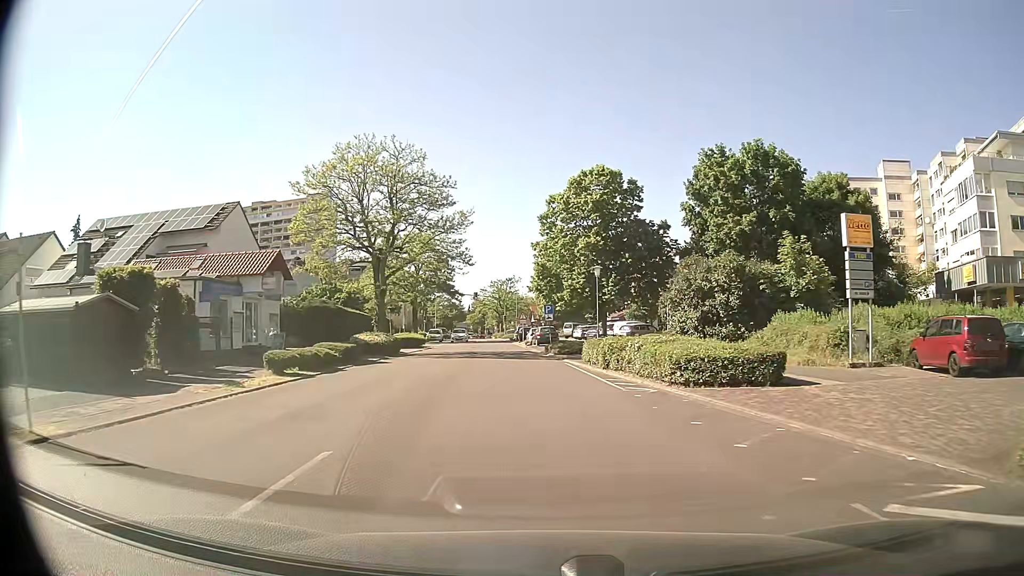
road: tertiary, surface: asphalt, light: Day
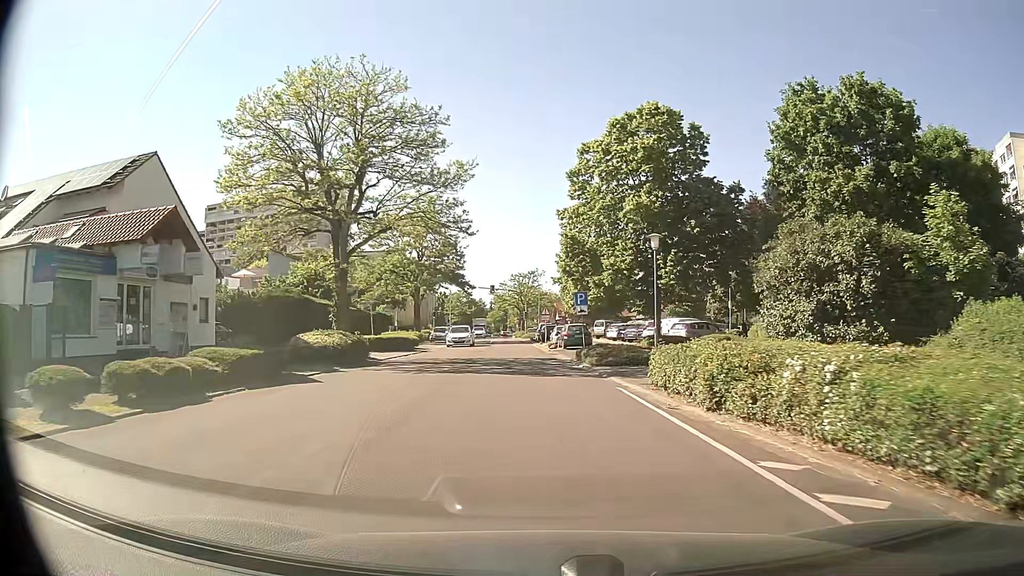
(-0.2, +12.2) m; -2°
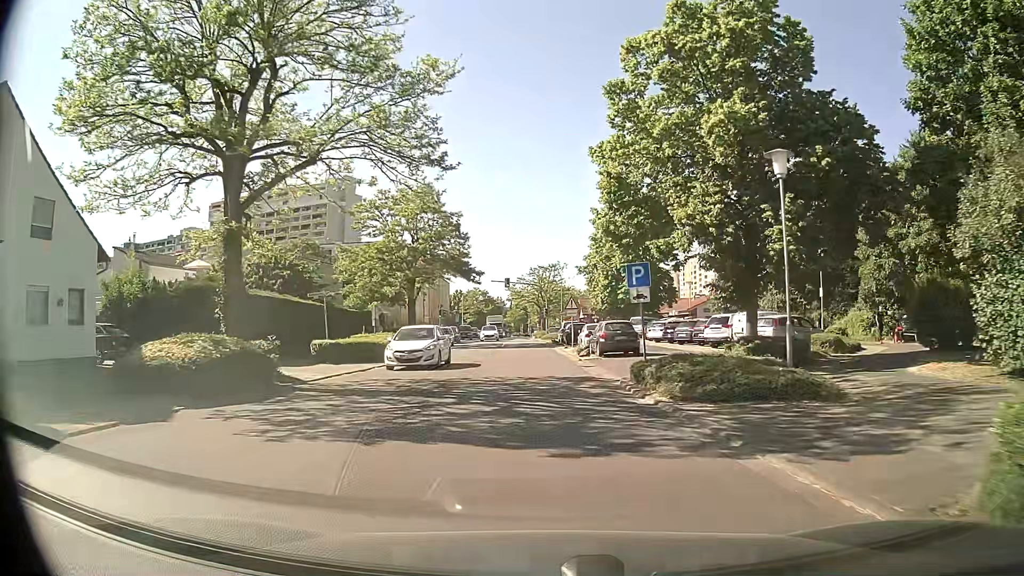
(-0.2, +11.9) m; -2°
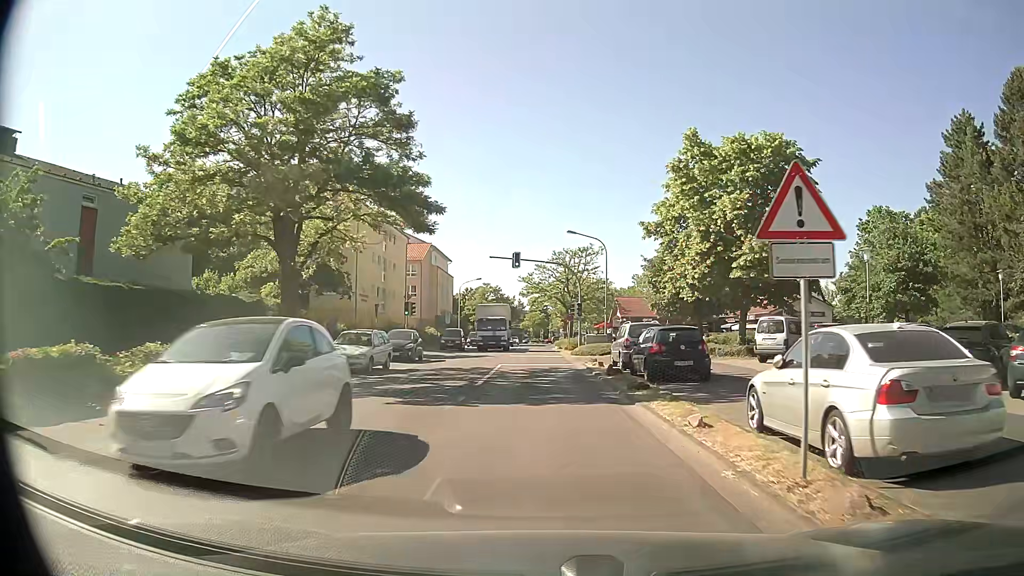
(-0.6, +28.6) m; -3°
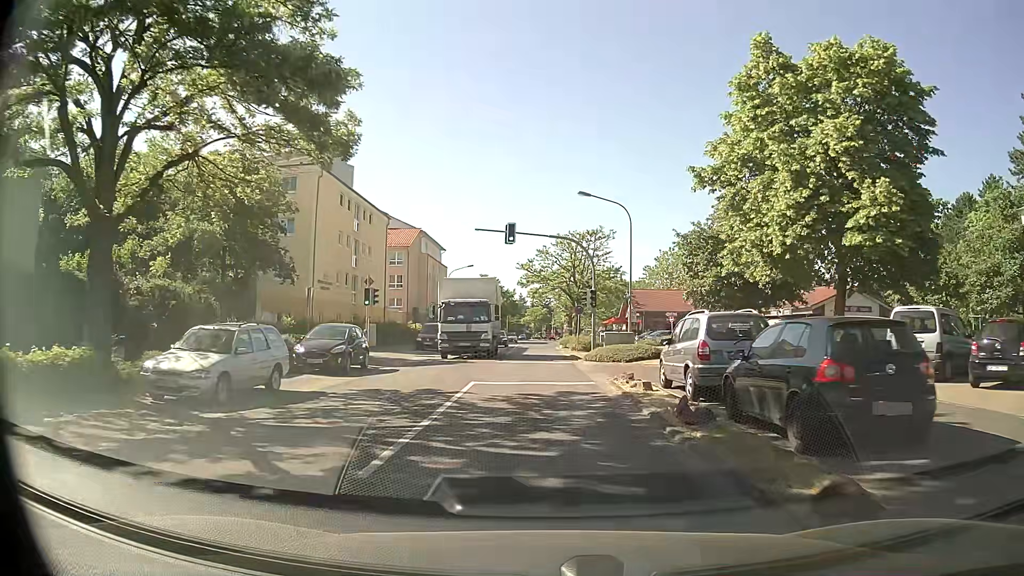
(+0.2, +10.9) m; +1°
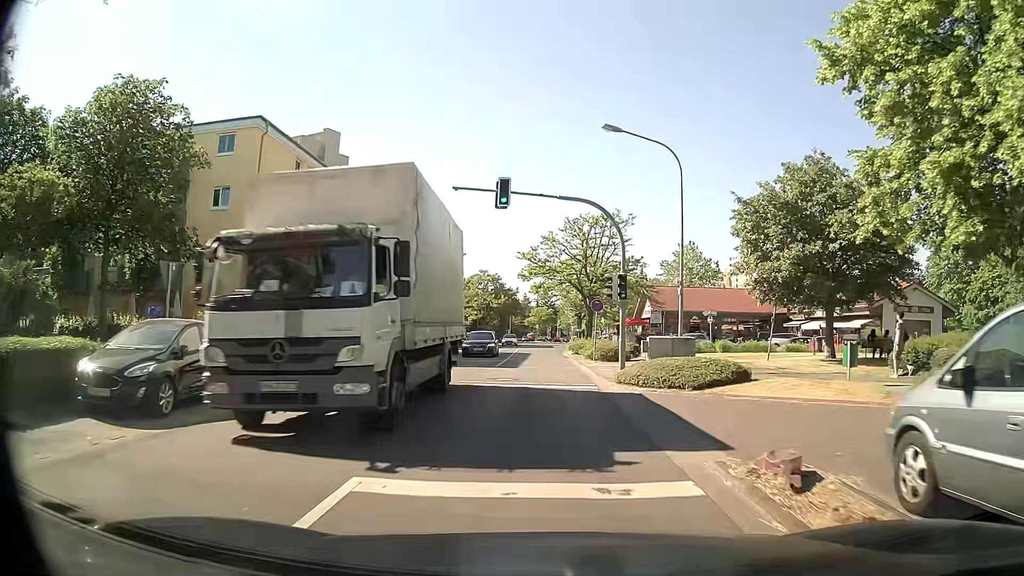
(0.0, +10.7) m; +1°
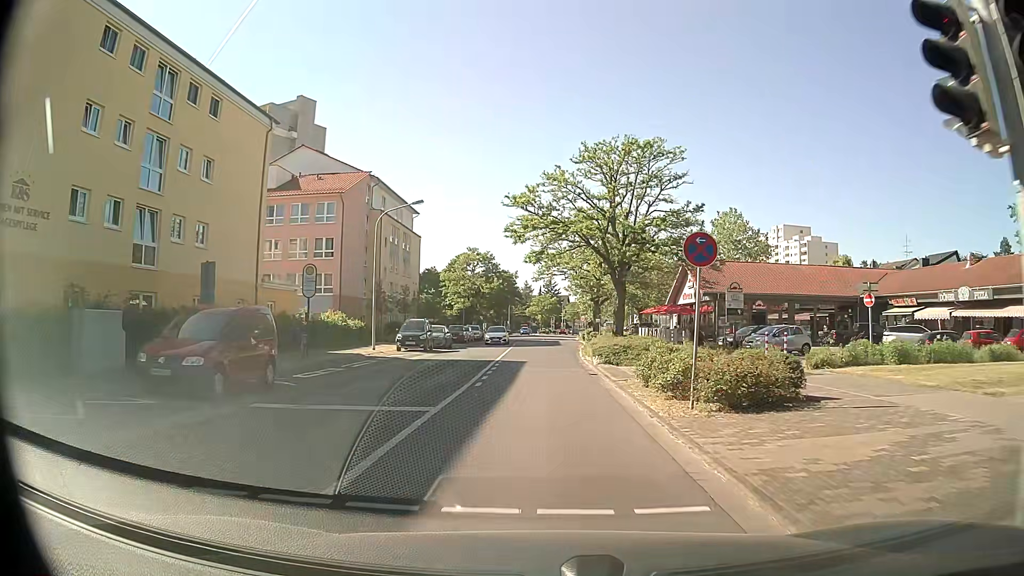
(-0.2, +20.6) m; -1°
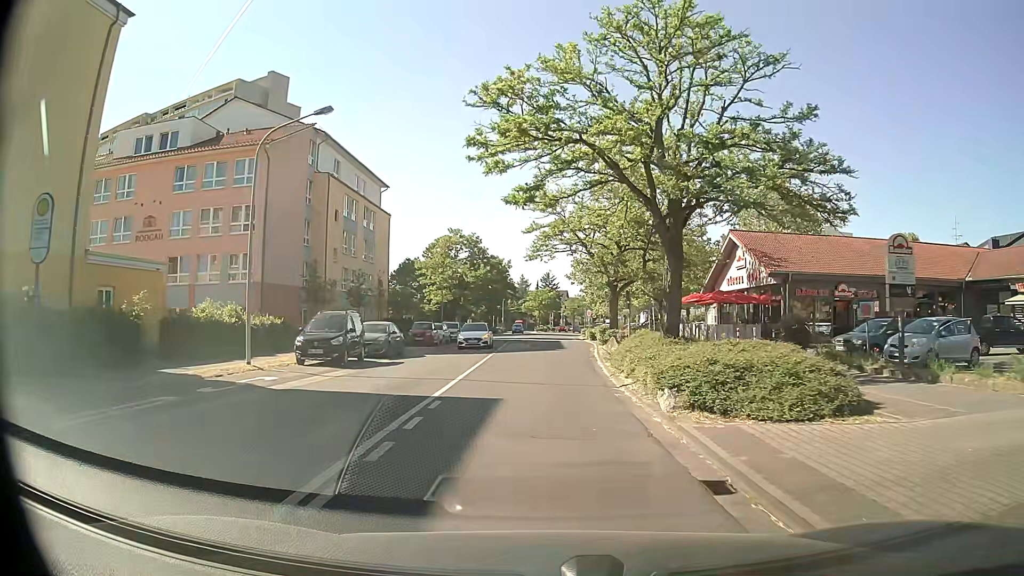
(0.0, +15.2) m; 0°
(0, +10) (0, +20) (0, +30) (0, +40) (+1, +50) (+1, +60) (+1, +70) (+1, +80) (+2, +90) (+2, +100) m
